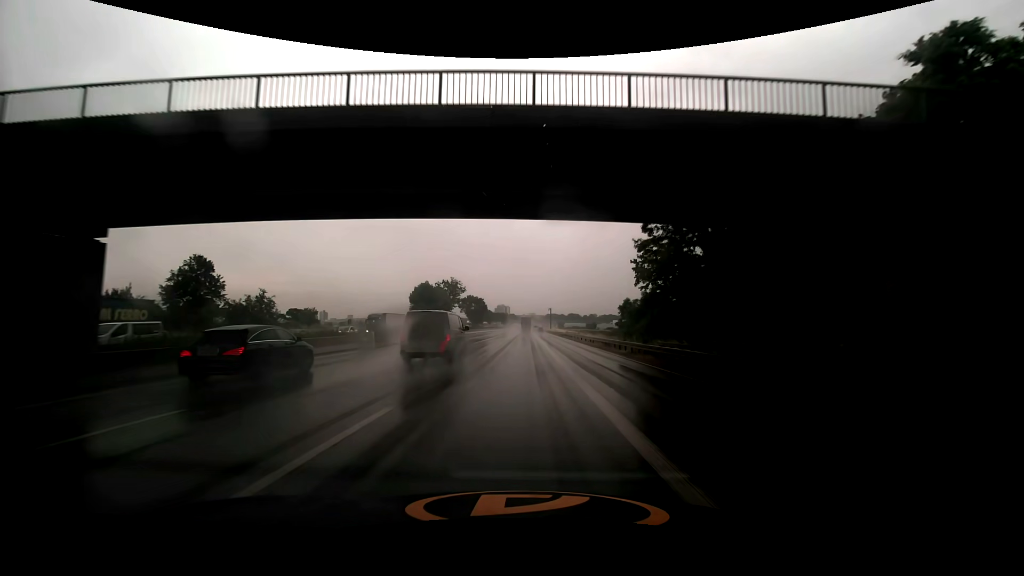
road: motorway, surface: asphalt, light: Day
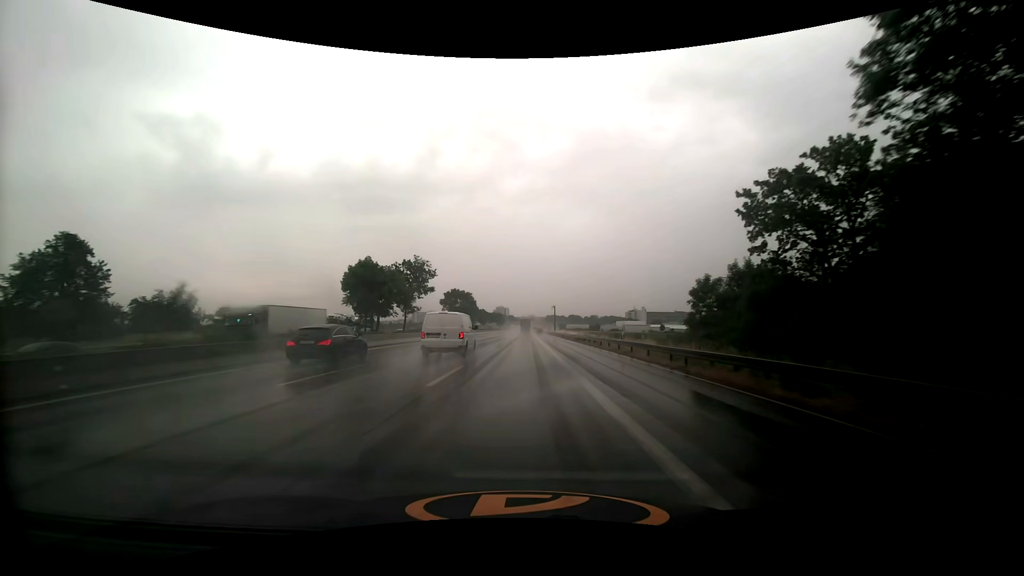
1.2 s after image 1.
(0.0, +27.4) m; +1°
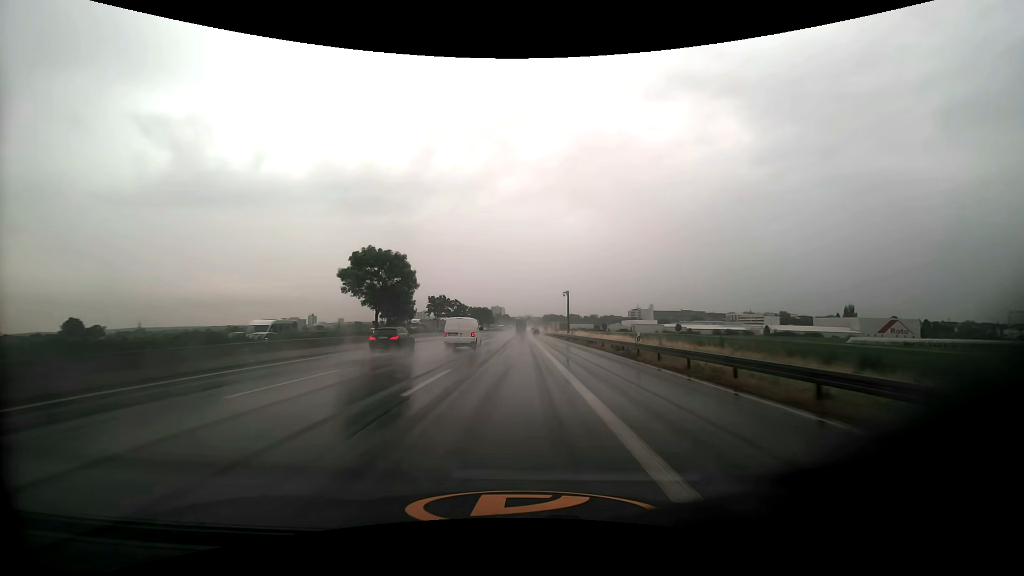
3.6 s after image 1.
(-0.3, +55.7) m; 0°
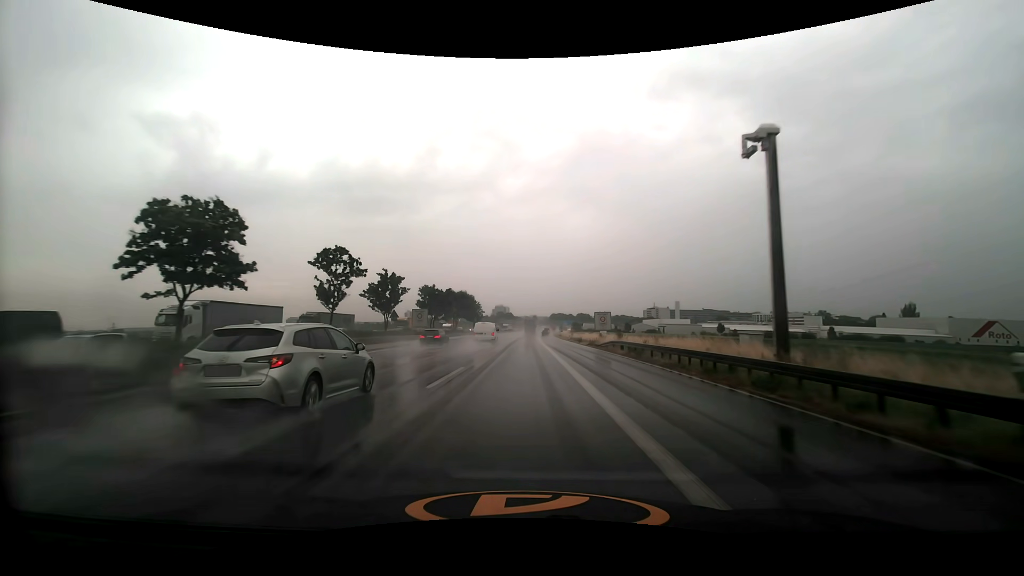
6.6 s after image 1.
(-0.4, +70.8) m; -1°
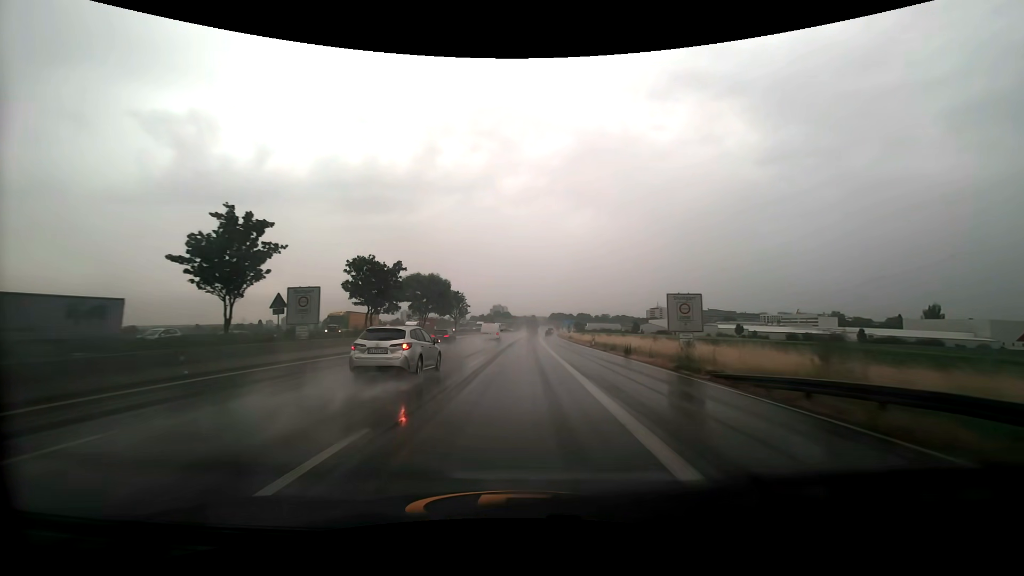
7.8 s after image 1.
(0.0, +28.8) m; 0°
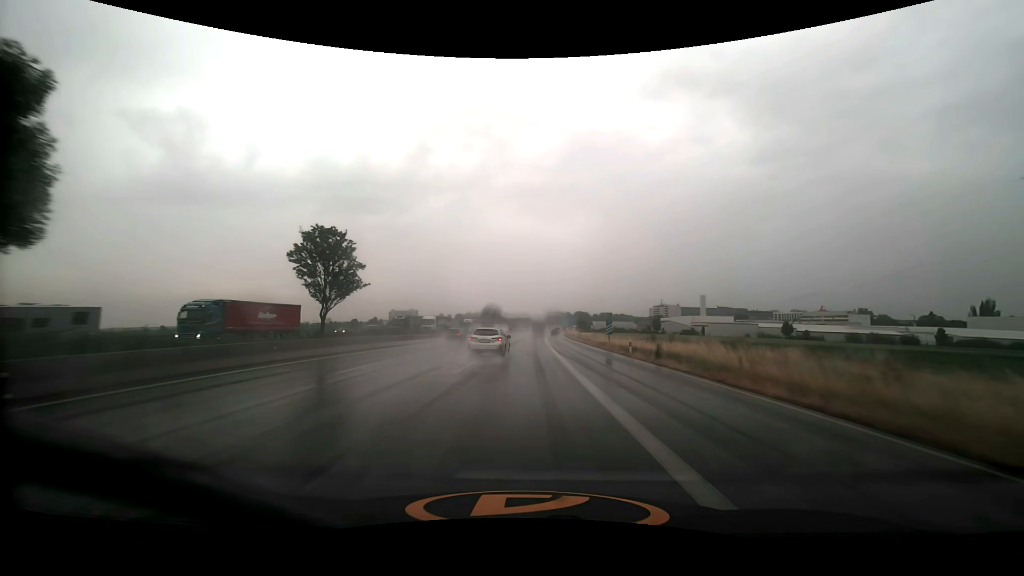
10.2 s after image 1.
(+0.4, +58.0) m; +1°
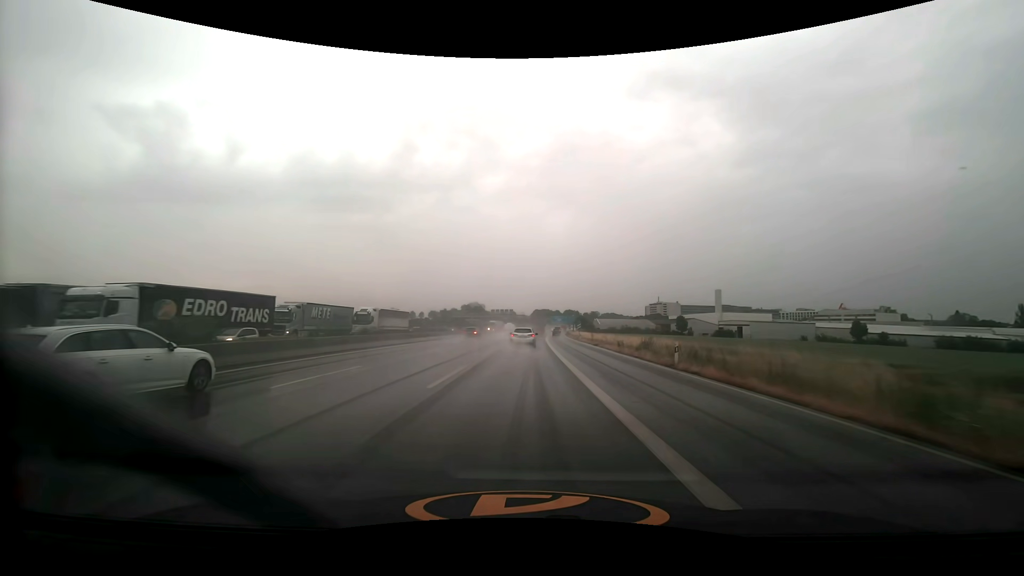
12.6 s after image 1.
(+0.7, +58.0) m; +2°
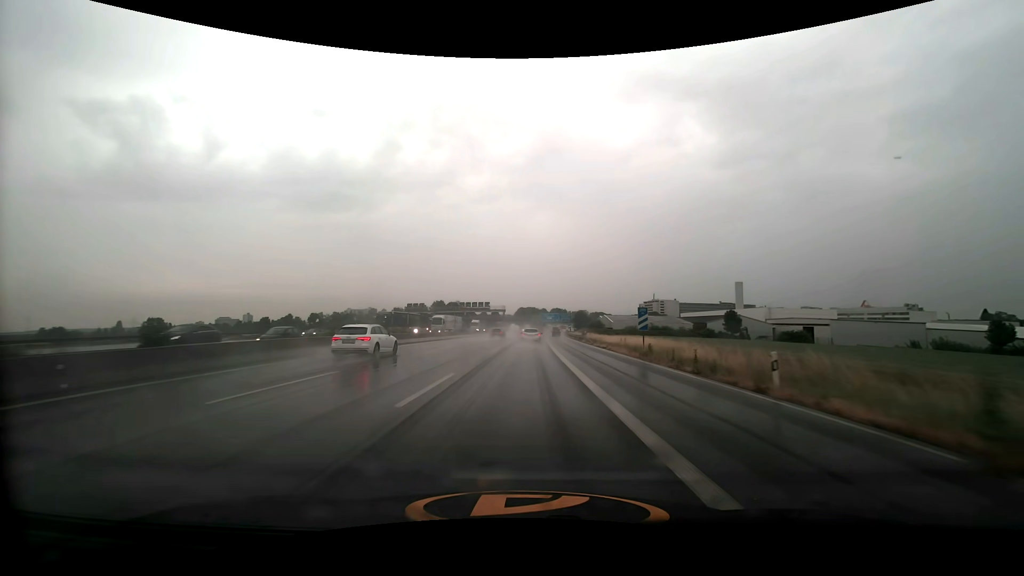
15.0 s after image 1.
(+0.7, +56.7) m; +2°
(0, +10) (0, +20) (0, +30) (+1, +40) (+1, +50) (+1, +60) (+1, +70) (+2, +80) (+2, +90) (+3, +100) m
